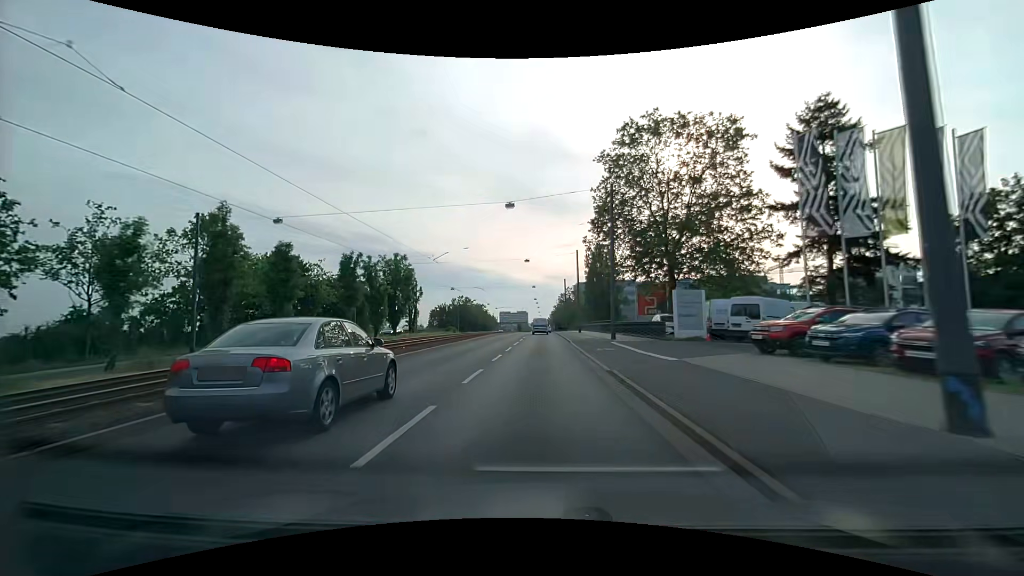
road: primary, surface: asphalt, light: Day
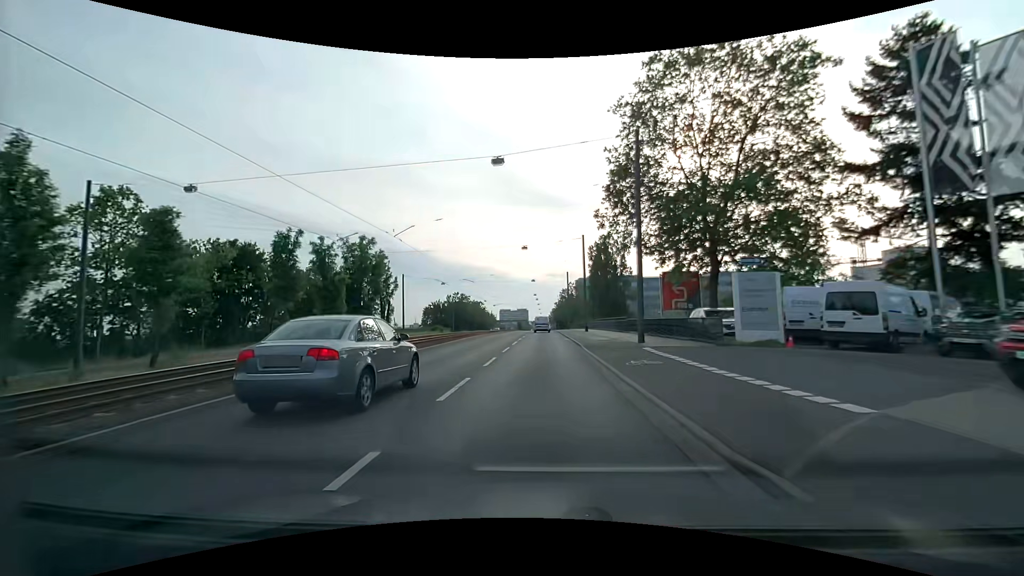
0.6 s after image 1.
(0.0, +9.2) m; 0°
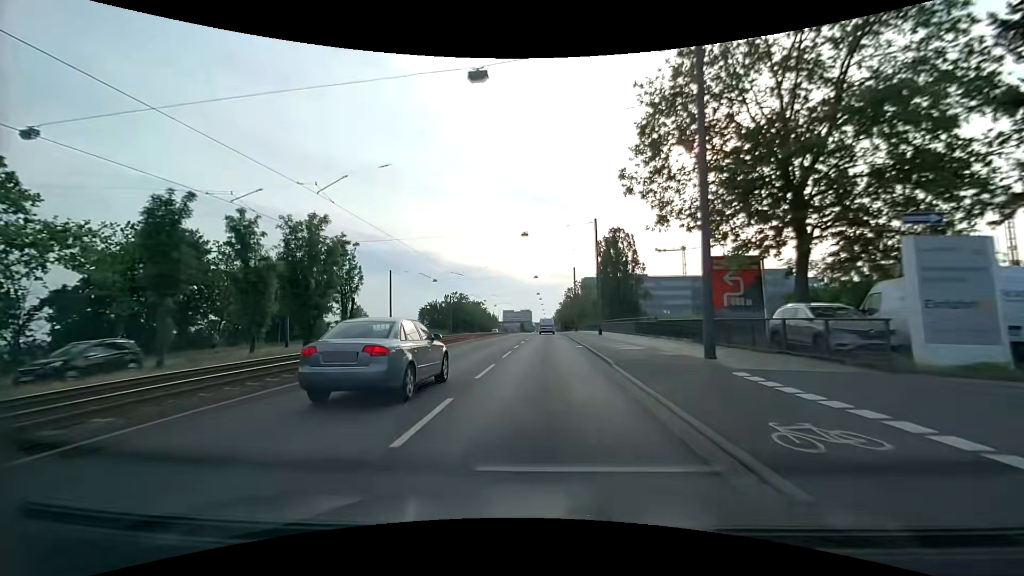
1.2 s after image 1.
(0.0, +9.2) m; 0°
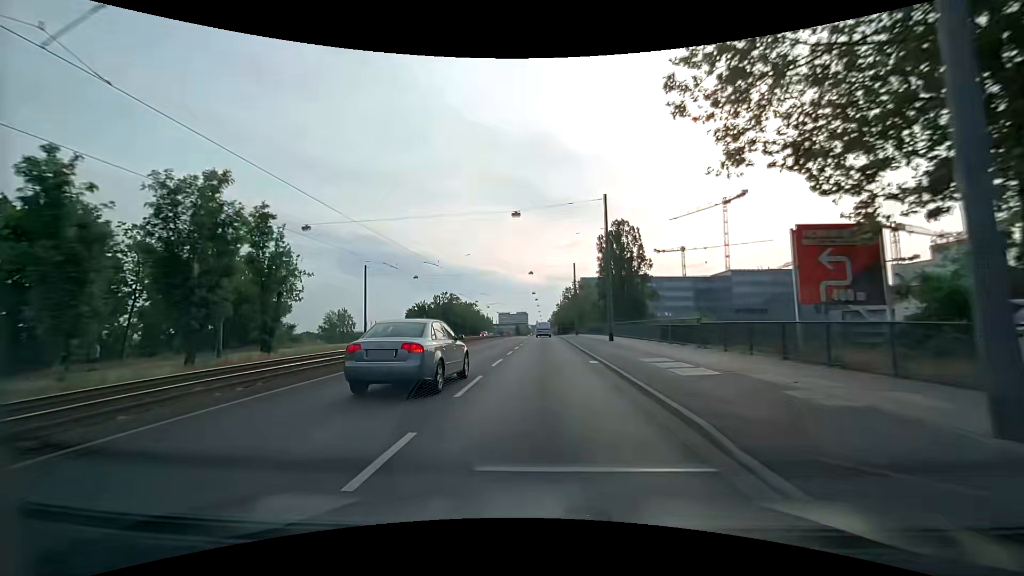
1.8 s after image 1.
(0.0, +9.3) m; 0°
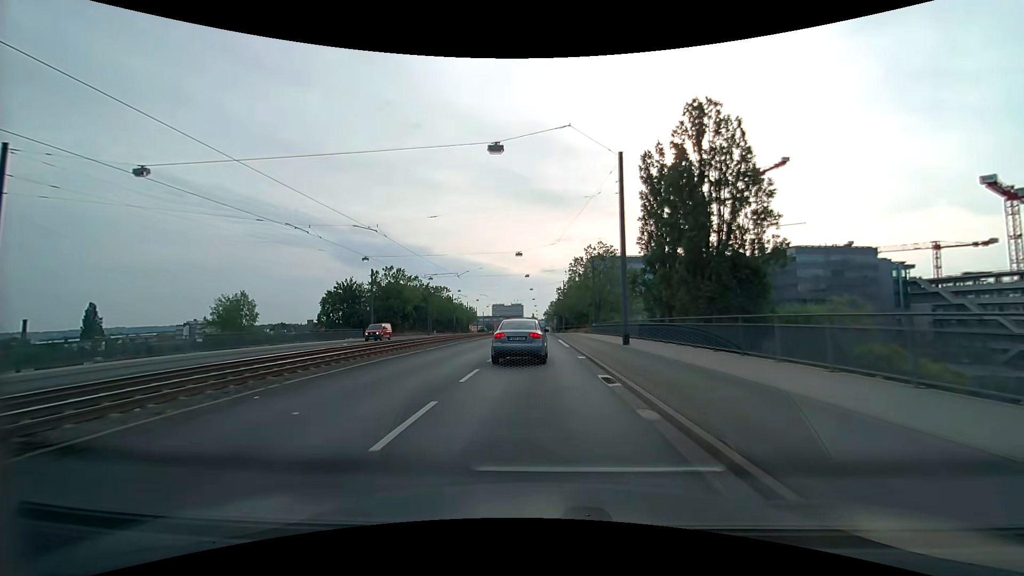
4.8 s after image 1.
(+0.2, +45.4) m; +1°
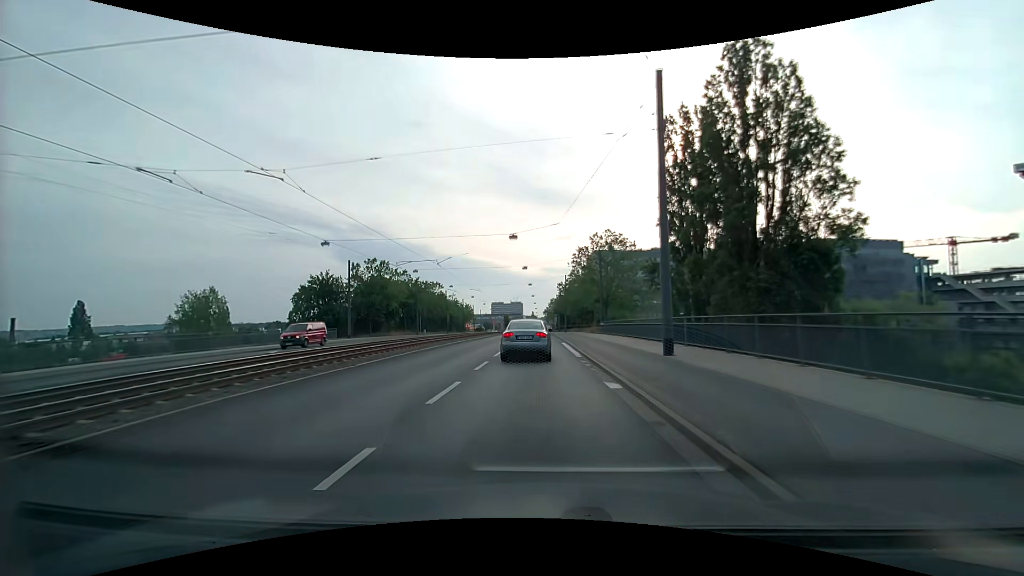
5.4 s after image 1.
(0.0, +8.8) m; 0°
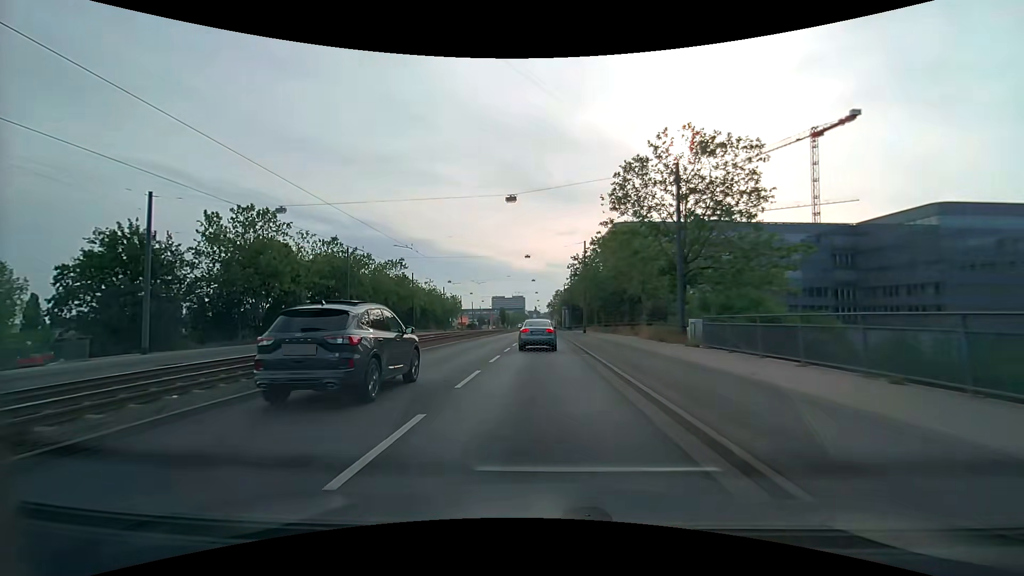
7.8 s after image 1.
(-0.3, +34.6) m; -1°
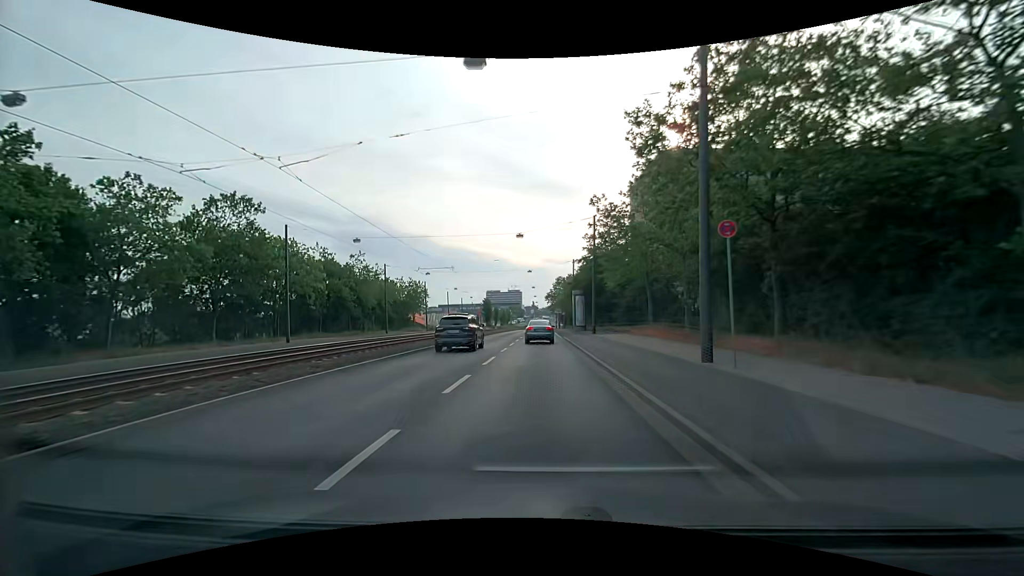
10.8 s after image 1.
(+0.3, +43.0) m; 0°
(0, +10) (0, +20) (0, +30) (0, +40) (0, +50) (0, +60) (0, +70) (0, +80) (0, +90) (0, +100) m
